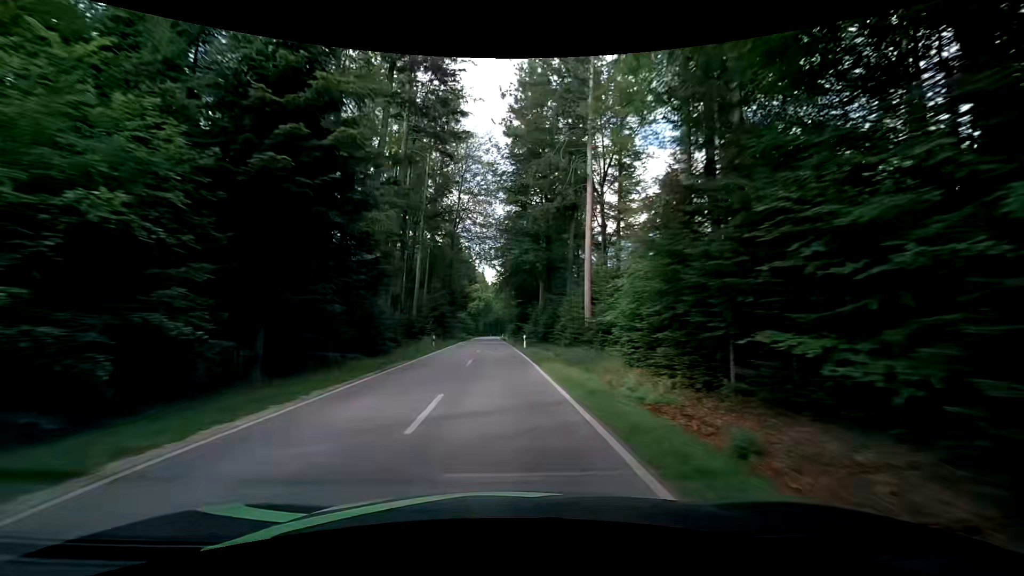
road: tertiary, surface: asphalt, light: Day
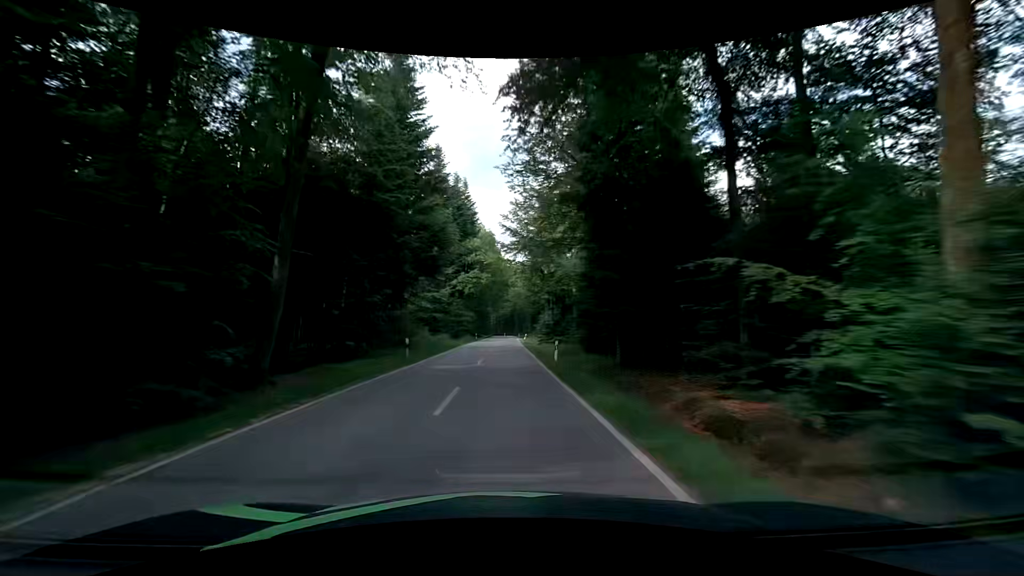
(-1.3, +59.4) m; -1°
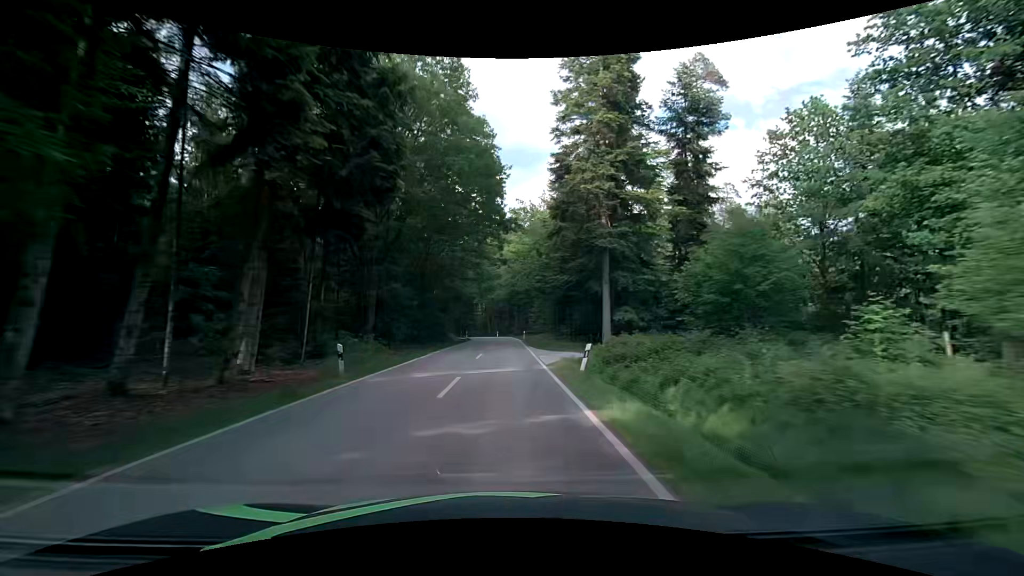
(+0.1, +58.3) m; 0°
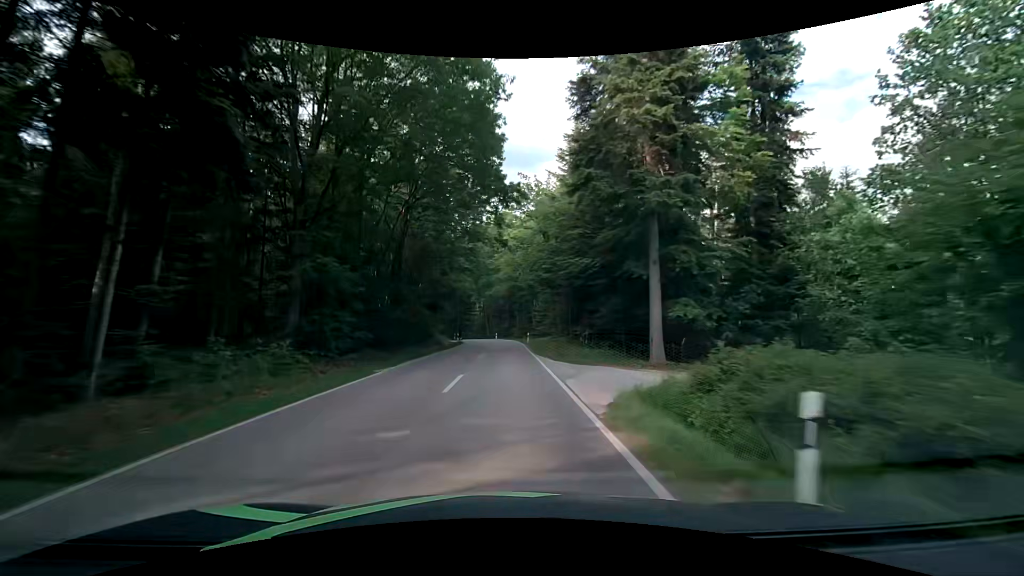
(+0.1, +10.9) m; 0°
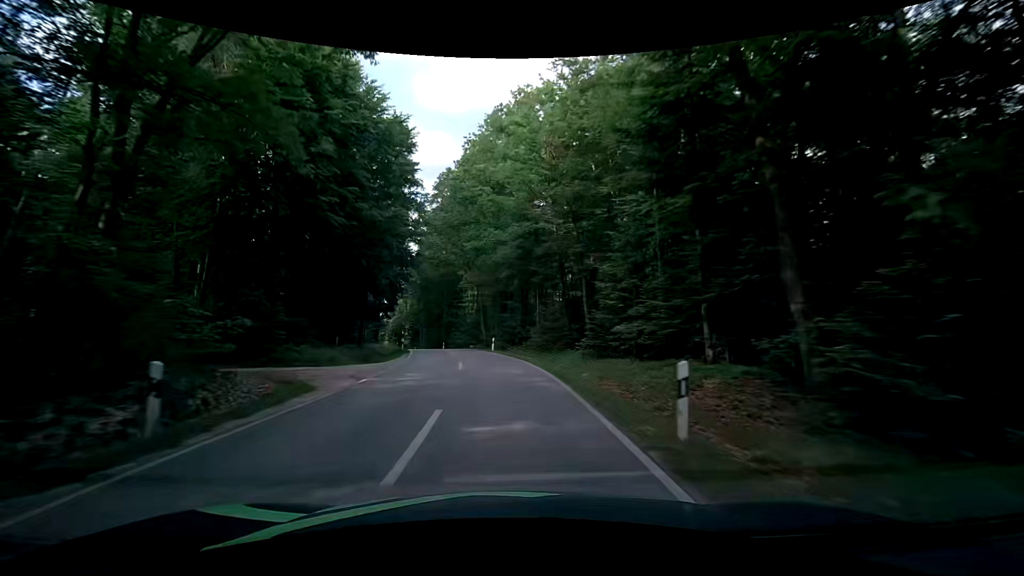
(-0.1, +42.3) m; -1°
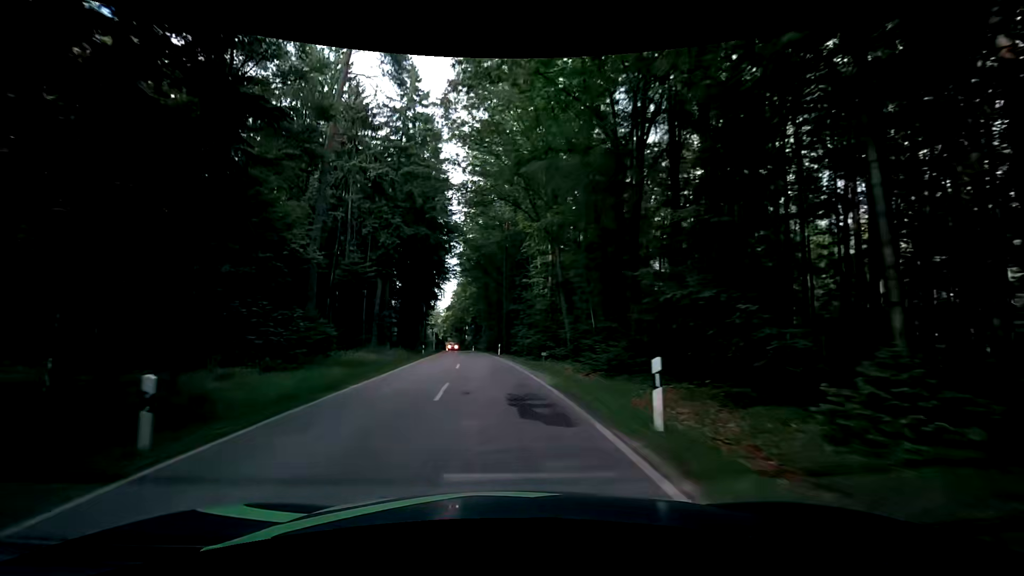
(-1.8, +30.9) m; -7°
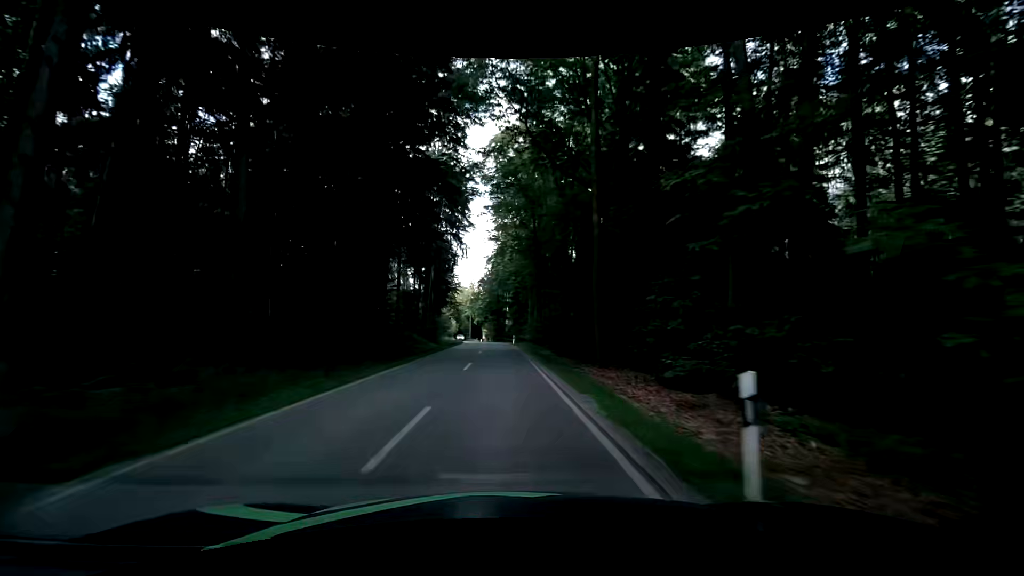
(-3.0, +41.3) m; -5°
